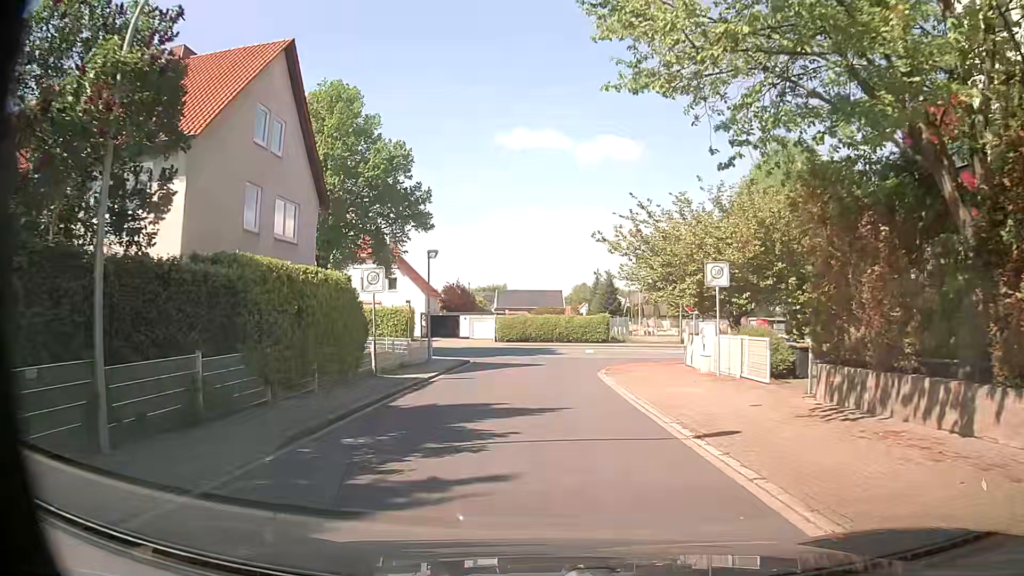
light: Day
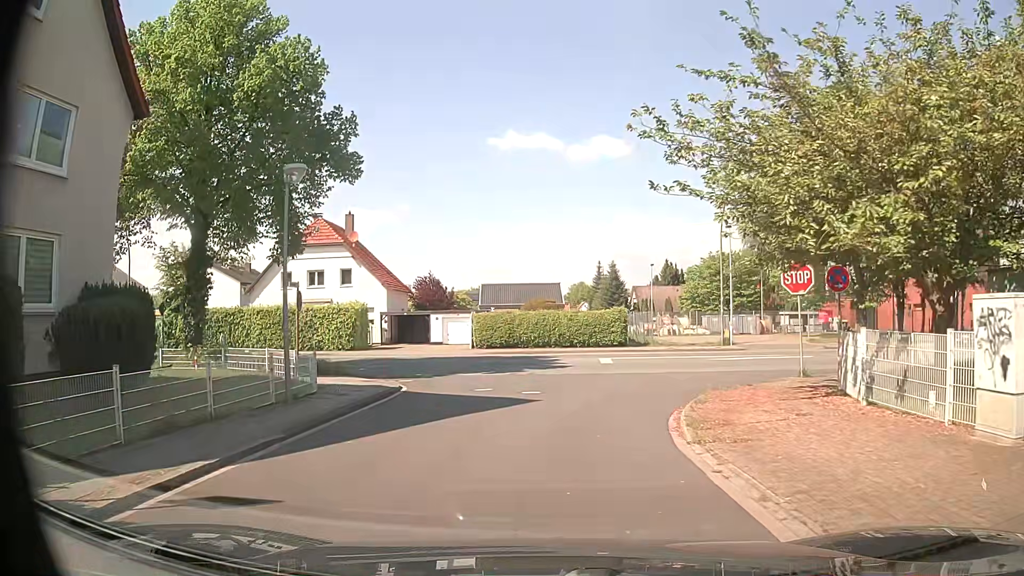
(+0.2, +14.2) m; +1°
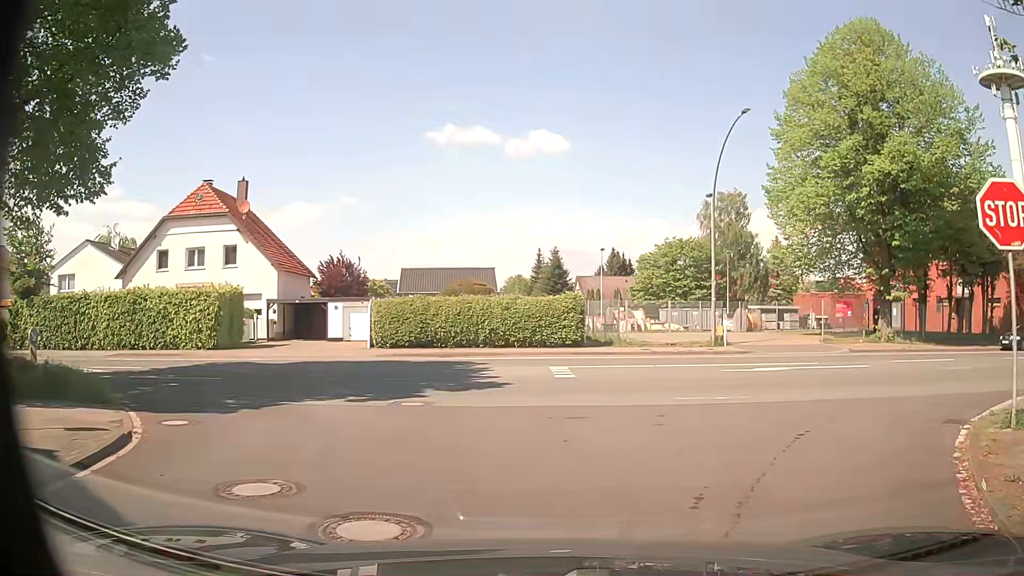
(0.0, +10.8) m; +6°
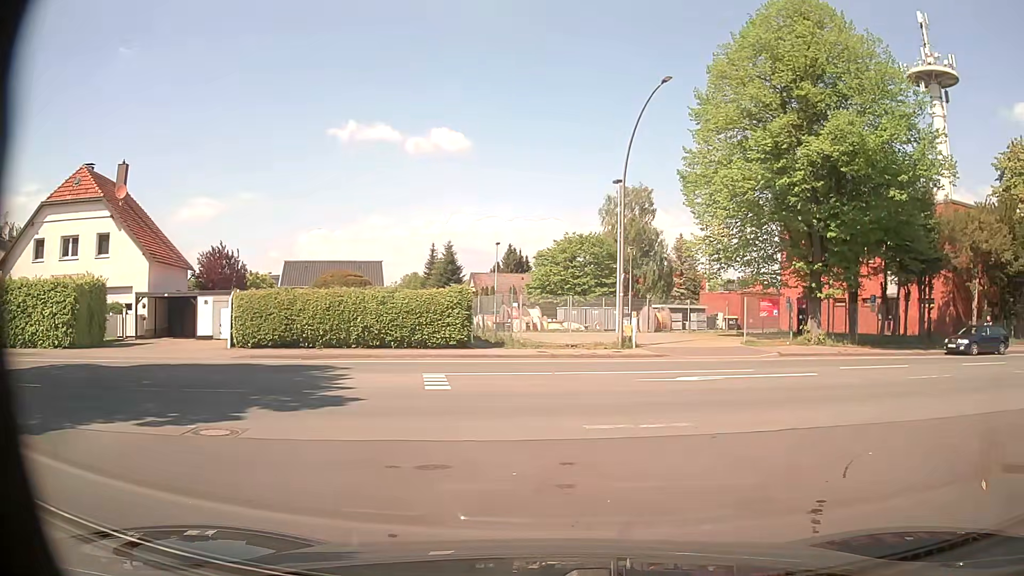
(+0.1, +3.7) m; +8°
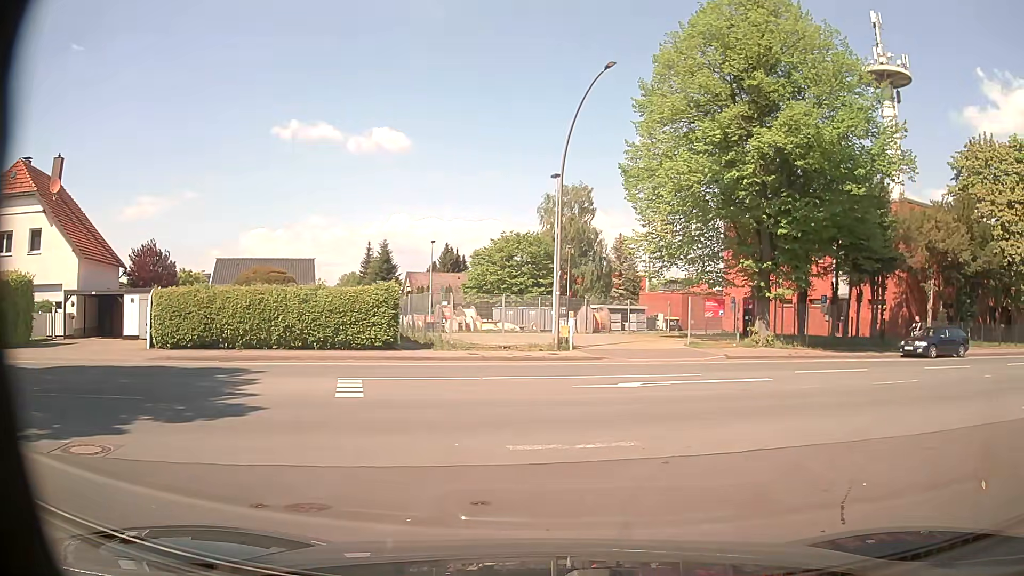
(0.0, +1.5) m; +3°
